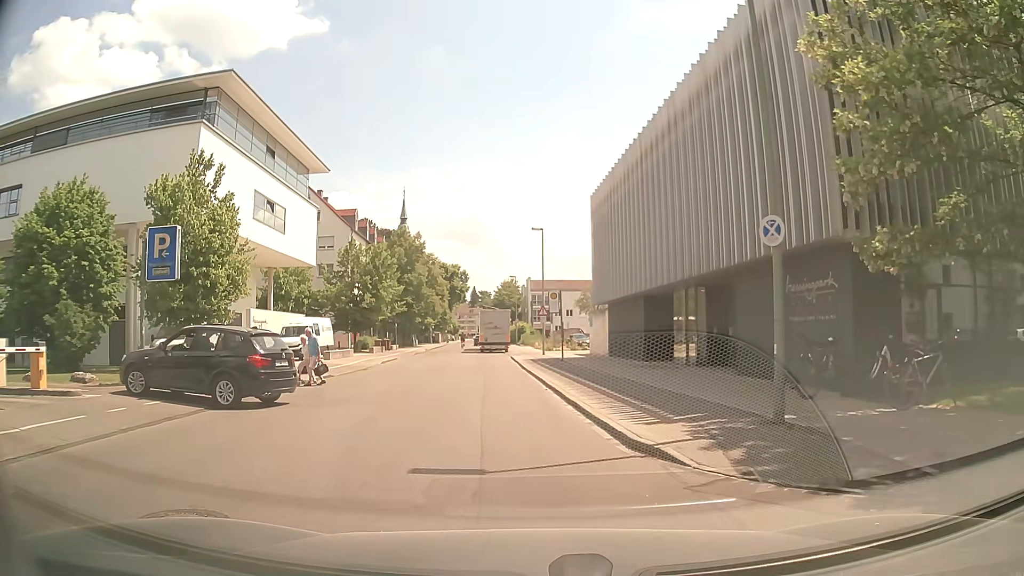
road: tertiary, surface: asphalt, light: Day
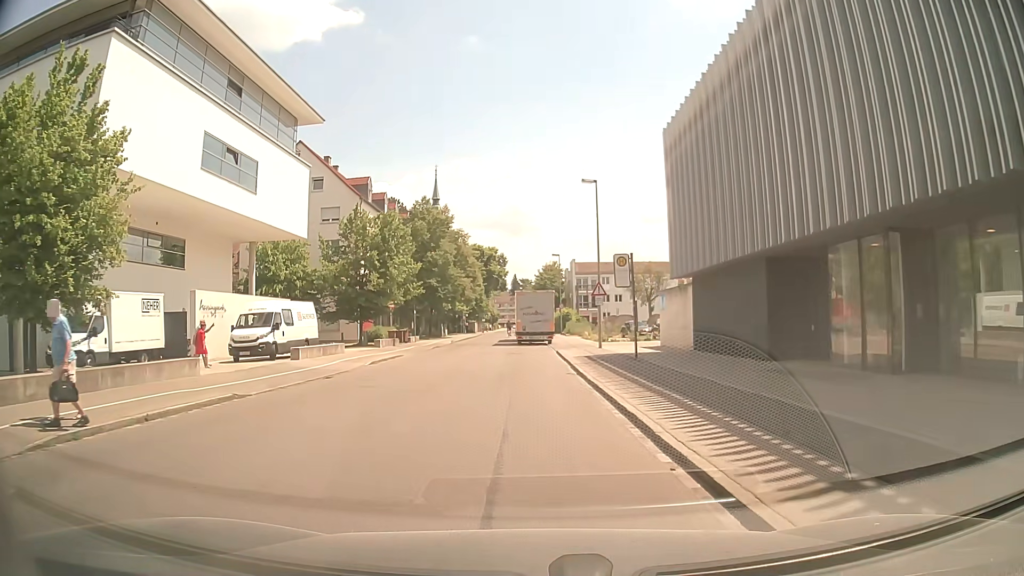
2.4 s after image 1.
(-0.4, +12.2) m; -3°
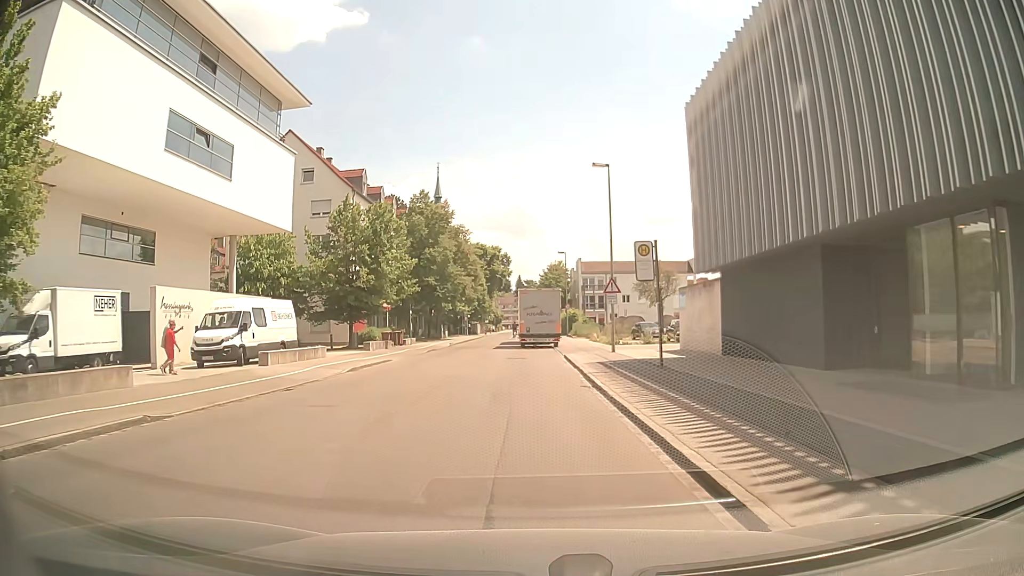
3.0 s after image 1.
(-0.1, +3.8) m; 0°
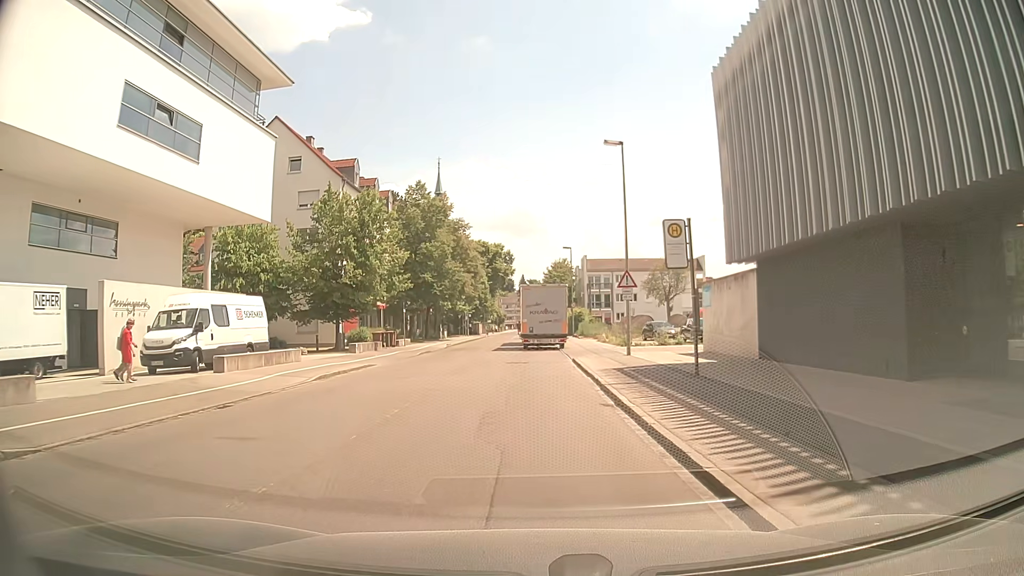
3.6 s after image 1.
(0.0, +3.9) m; -1°
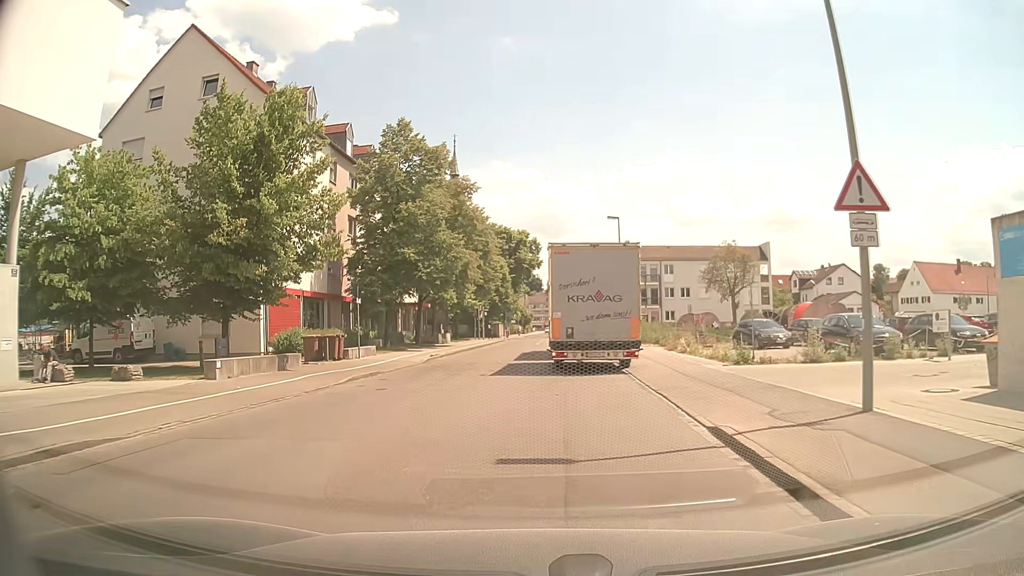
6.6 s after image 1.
(-0.1, +18.1) m; -1°
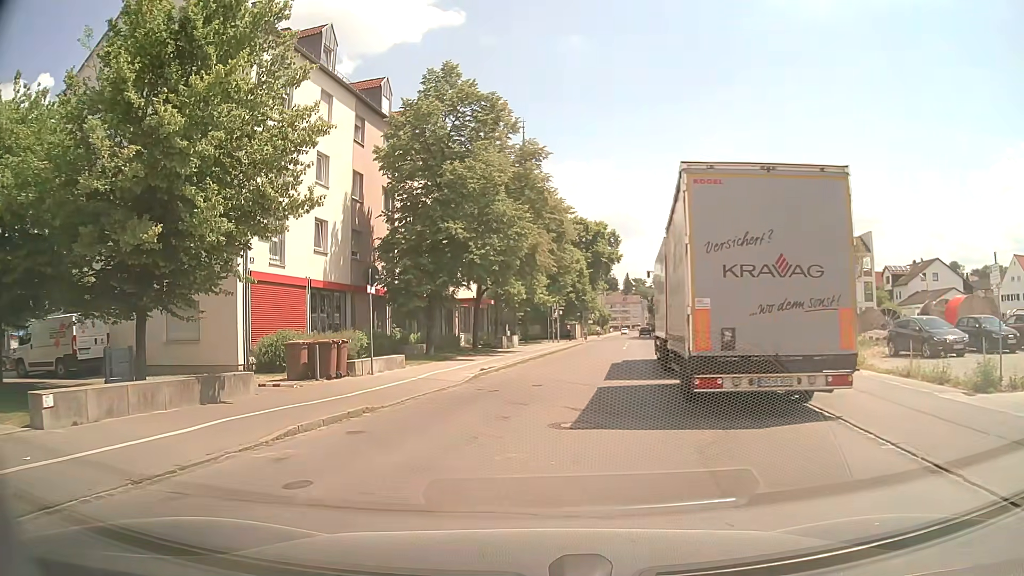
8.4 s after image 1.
(-0.7, +9.3) m; -7°
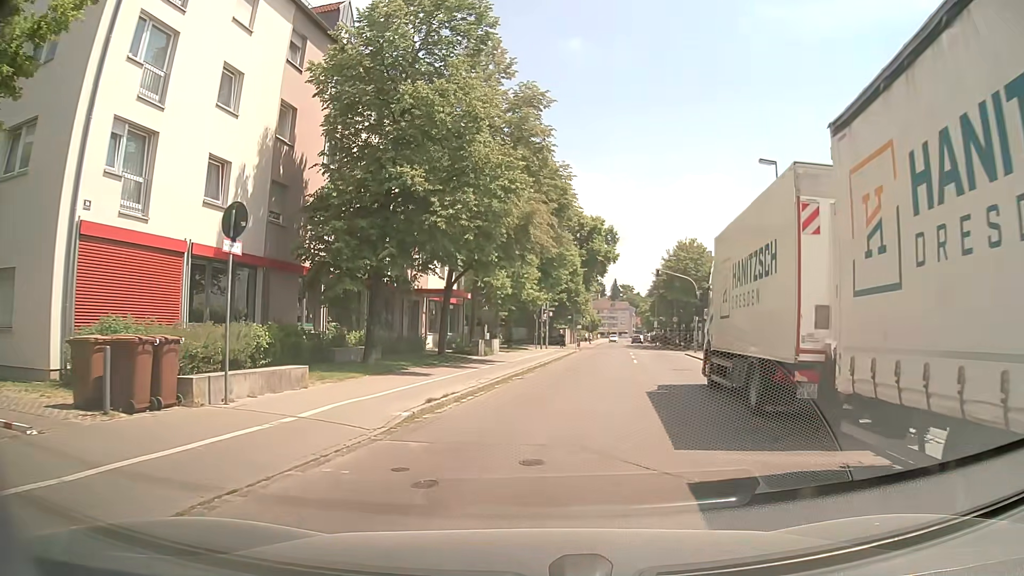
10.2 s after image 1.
(-0.2, +9.2) m; +2°
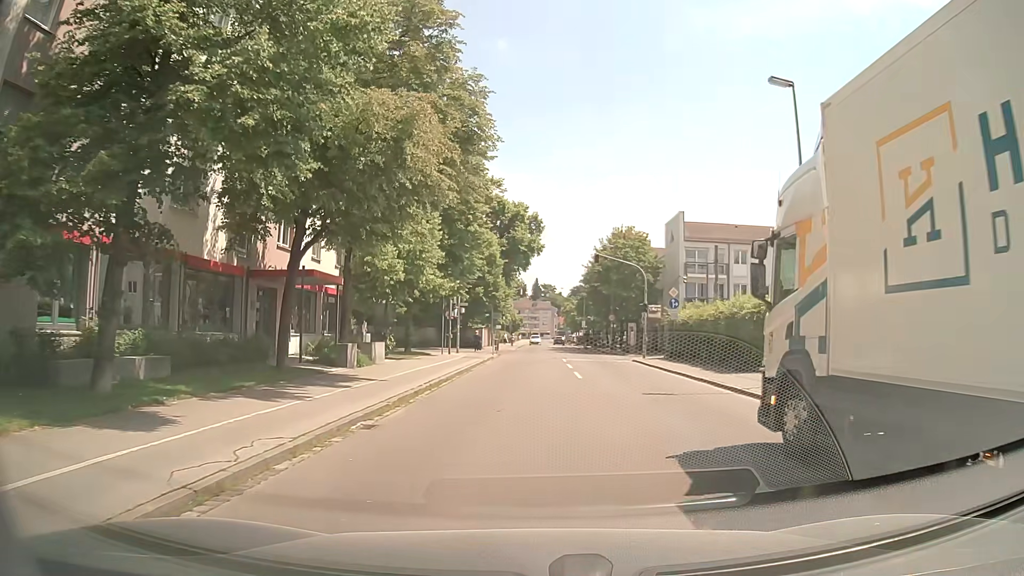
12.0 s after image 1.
(+0.5, +10.2) m; +6°
